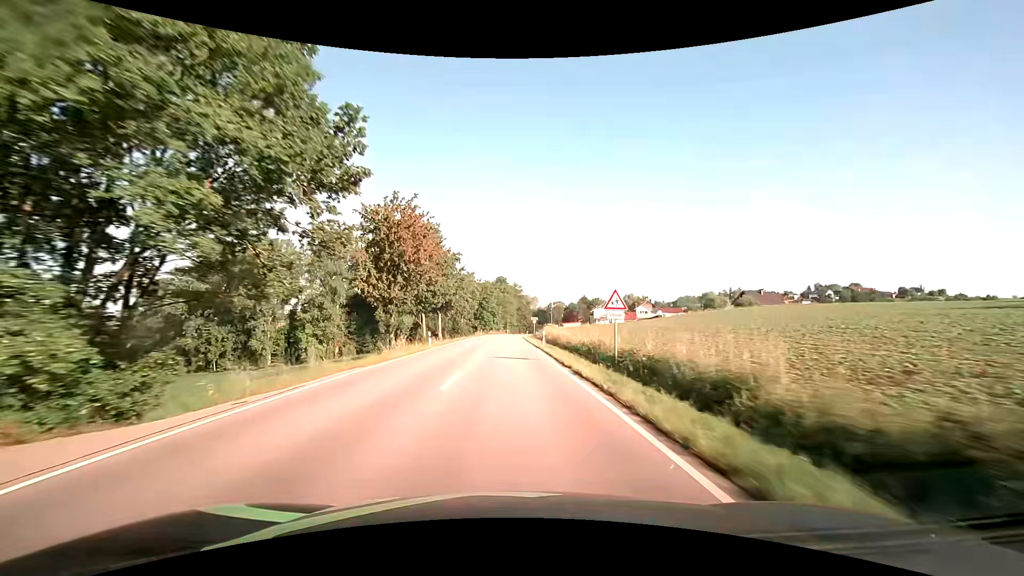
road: secondary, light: Day
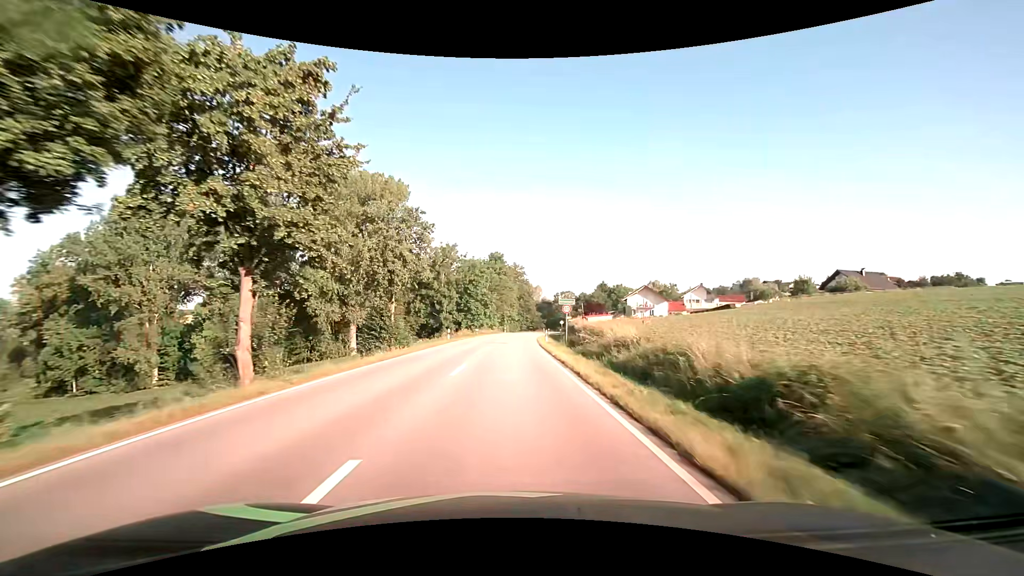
(+0.1, +44.8) m; 0°
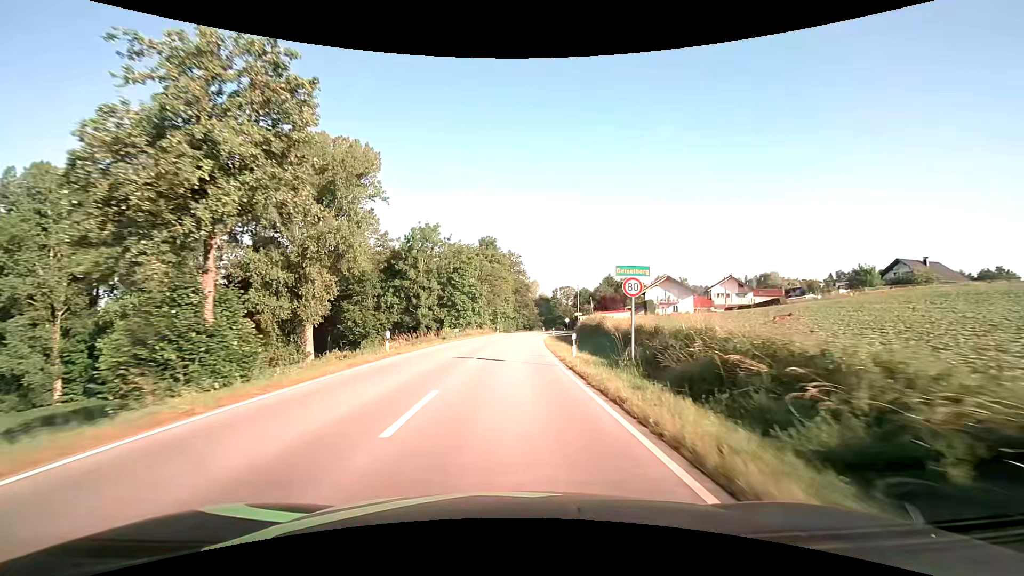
(0.0, +18.7) m; +1°
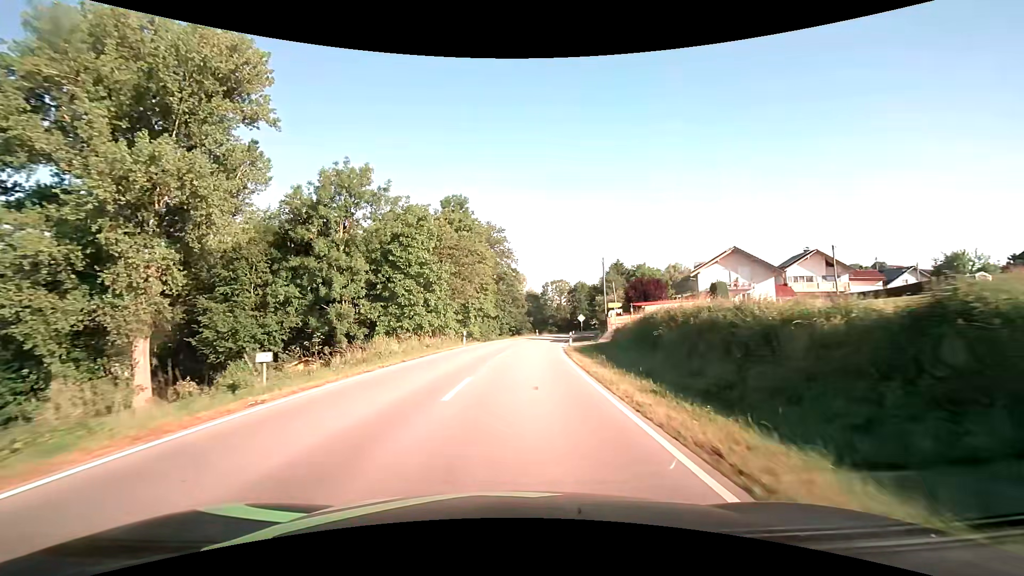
(+0.5, +32.5) m; +2°
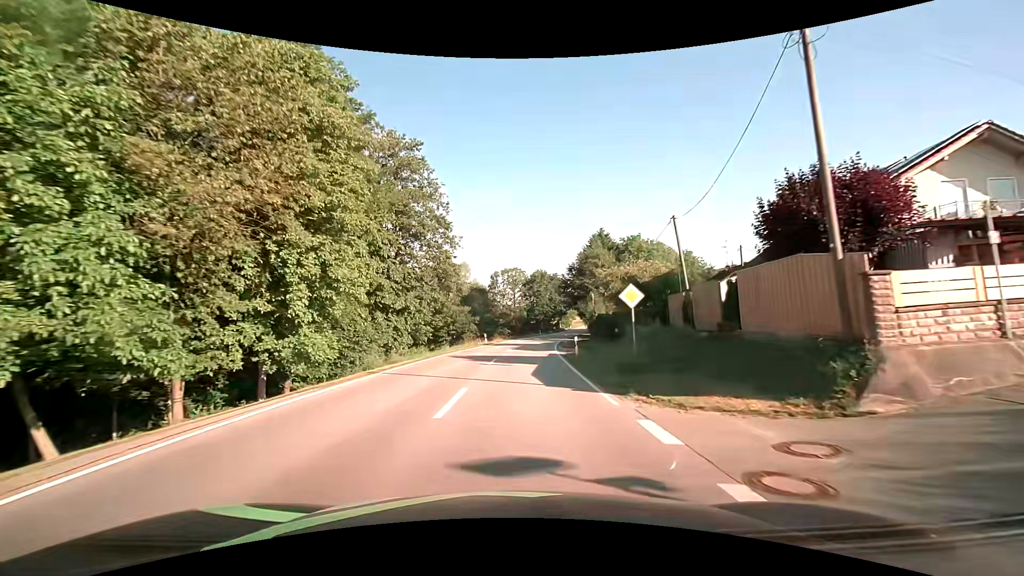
(+1.8, +37.3) m; +6°
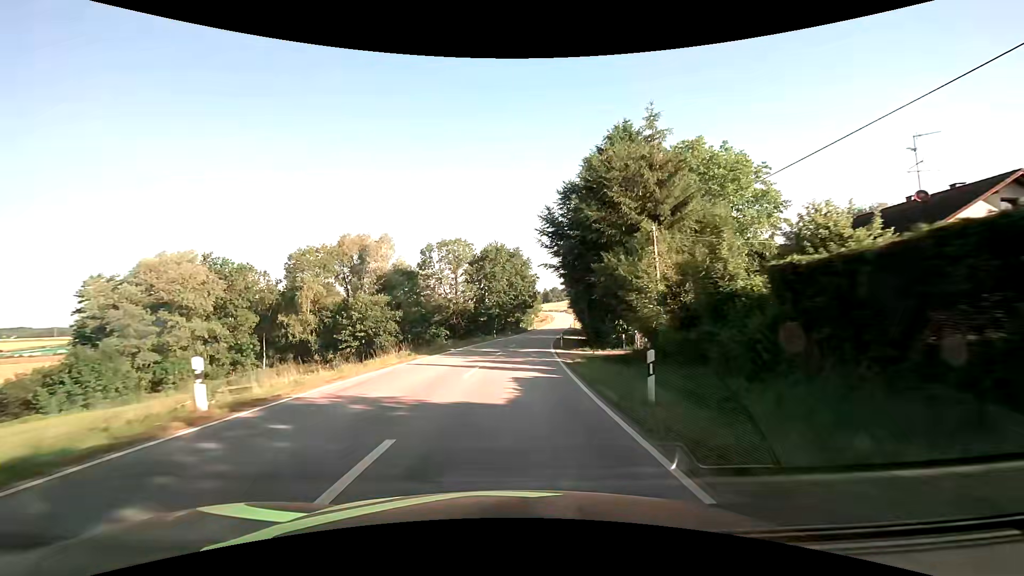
(+2.1, +41.7) m; +5°
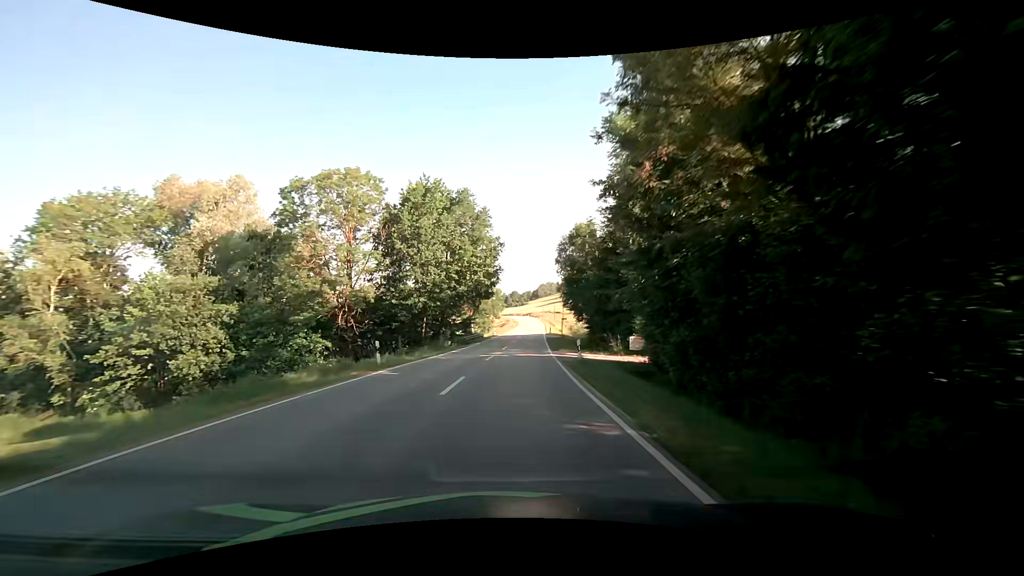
(+1.8, +39.9) m; +5°
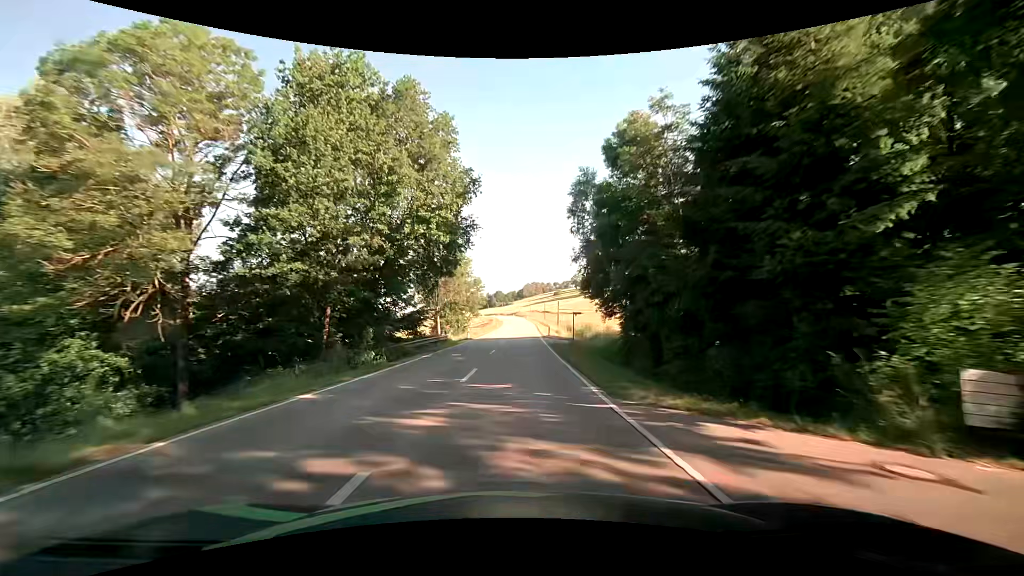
(+0.5, +21.9) m; +2°
(0, +10) (0, +20) (0, +30) (+1, +40) (+1, +50) (+1, +60) (+2, +70) (+2, +80) (+2, +90) (+3, +100) m
